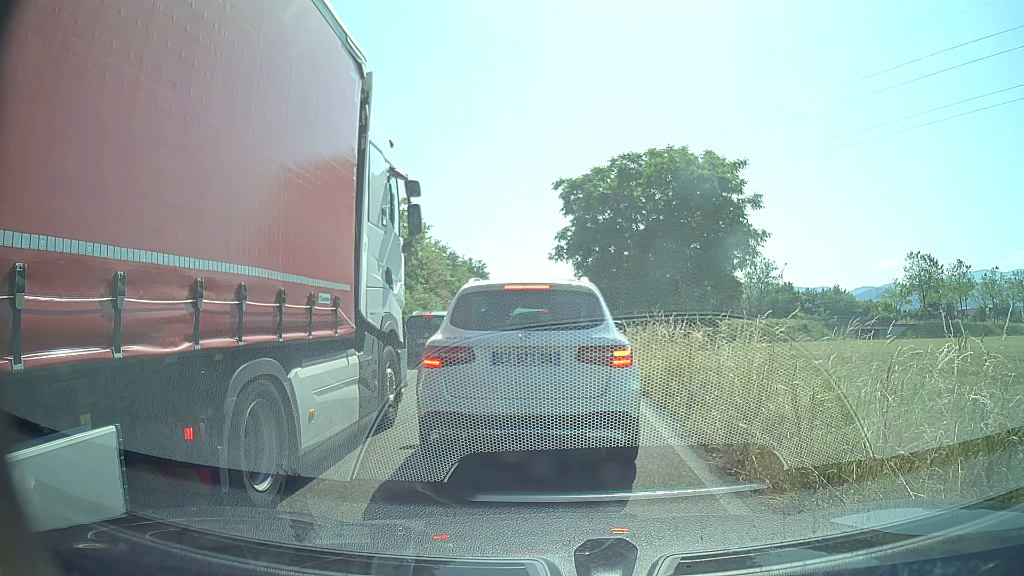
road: trunk_link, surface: asphalt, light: Day
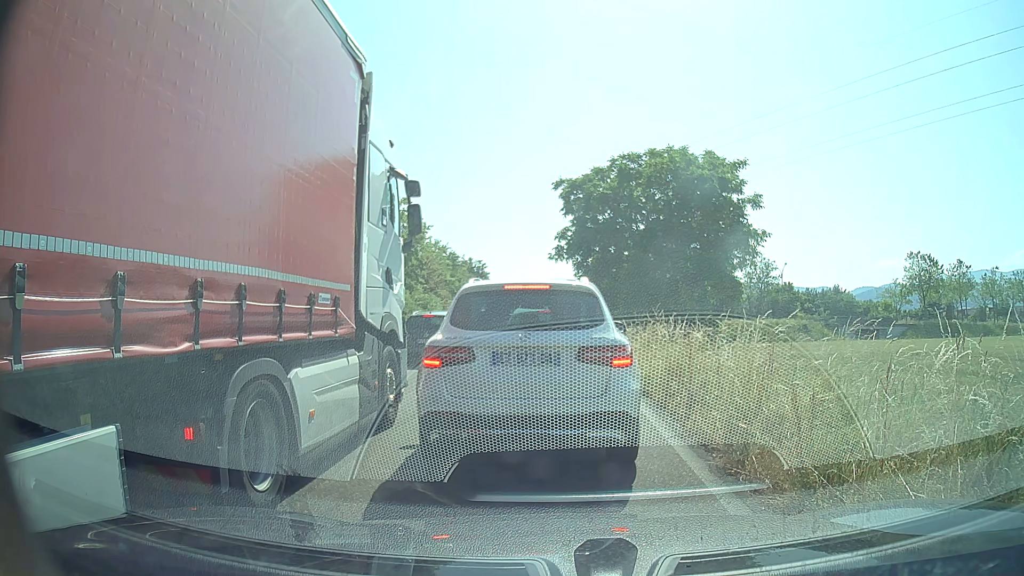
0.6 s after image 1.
(0.0, 0.0) m; 0°
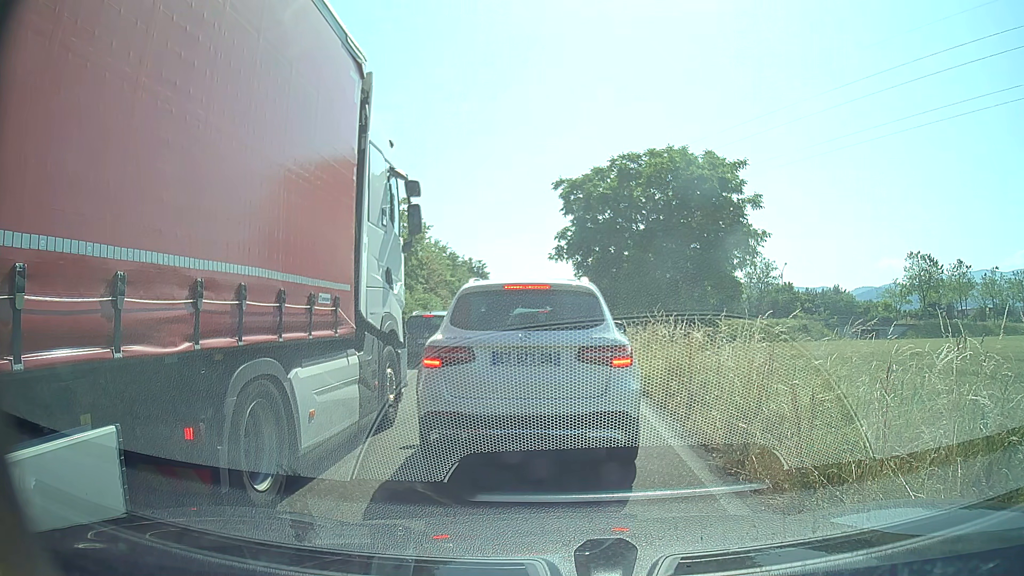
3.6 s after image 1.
(0.0, 0.0) m; 0°
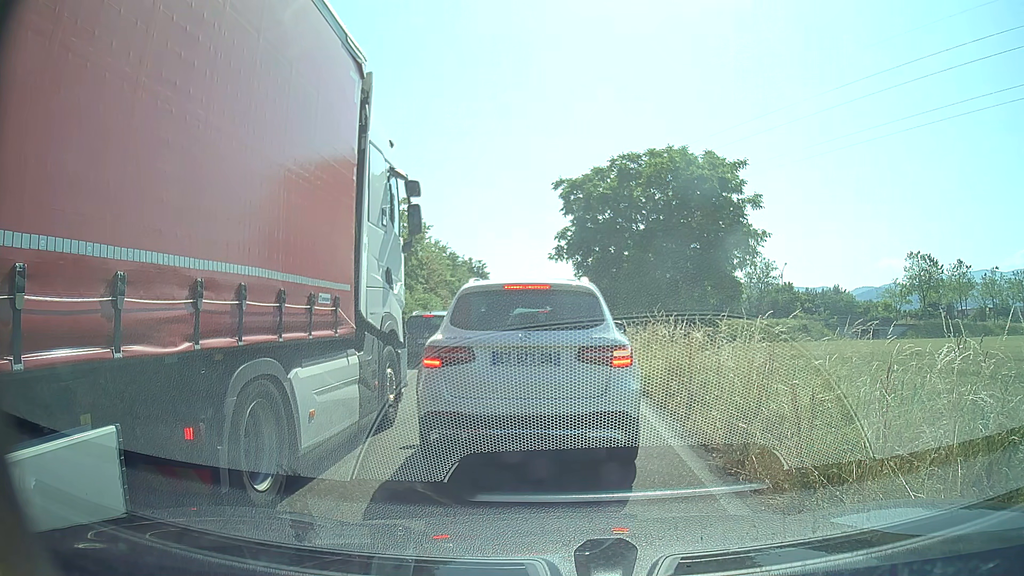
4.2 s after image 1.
(0.0, 0.0) m; 0°
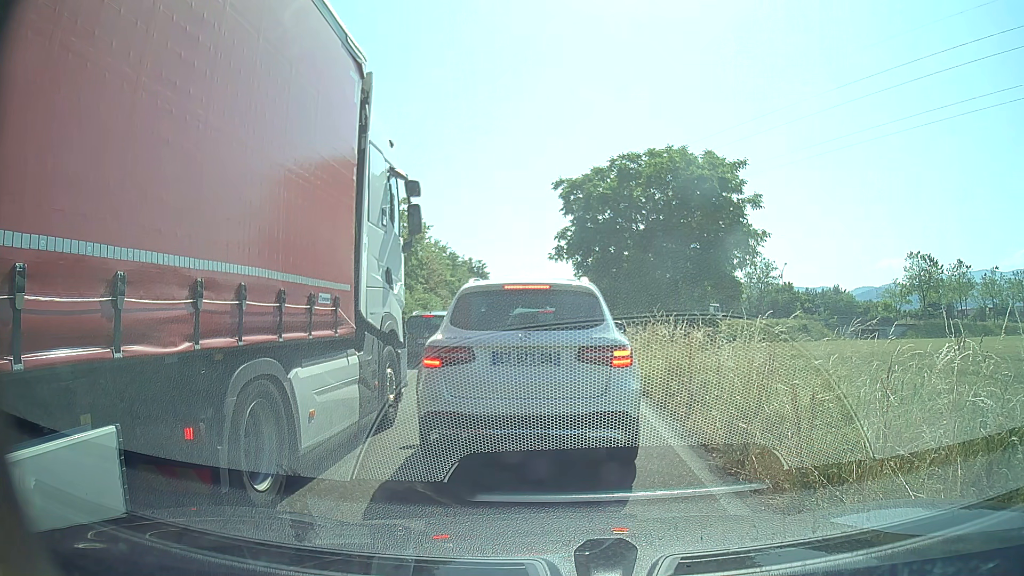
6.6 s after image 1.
(0.0, 0.0) m; 0°
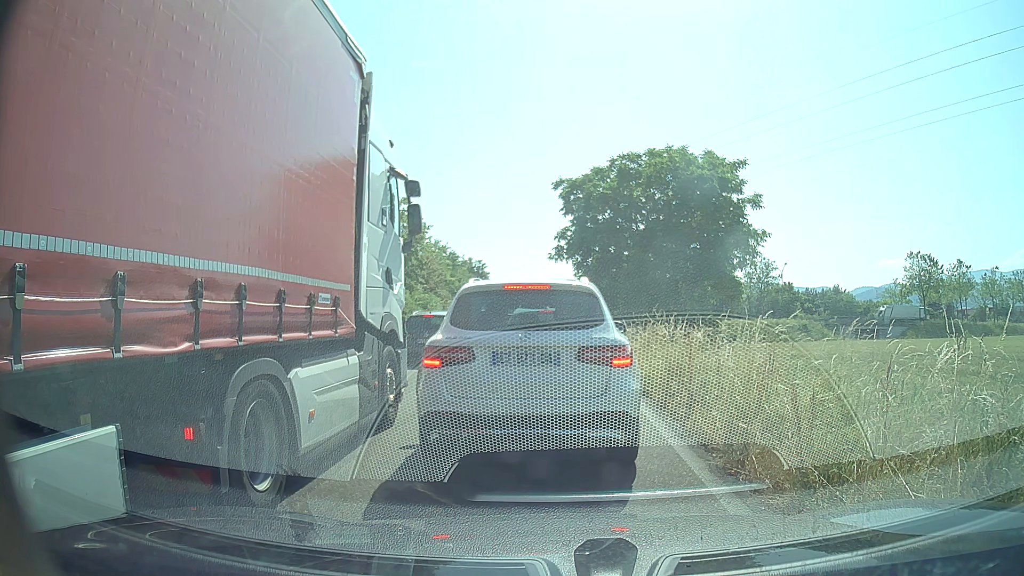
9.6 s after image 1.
(0.0, 0.0) m; 0°
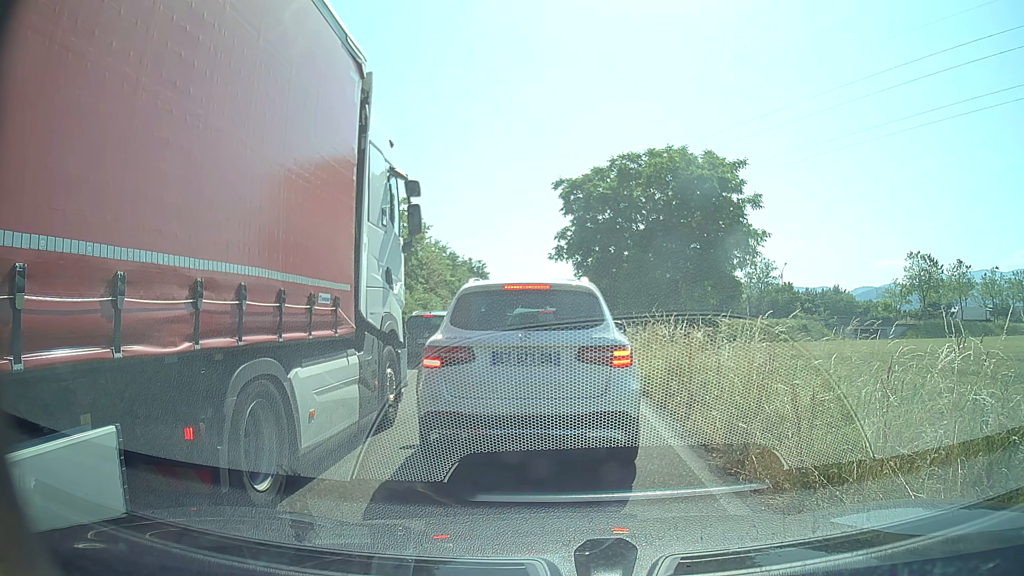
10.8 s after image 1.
(0.0, 0.0) m; 0°
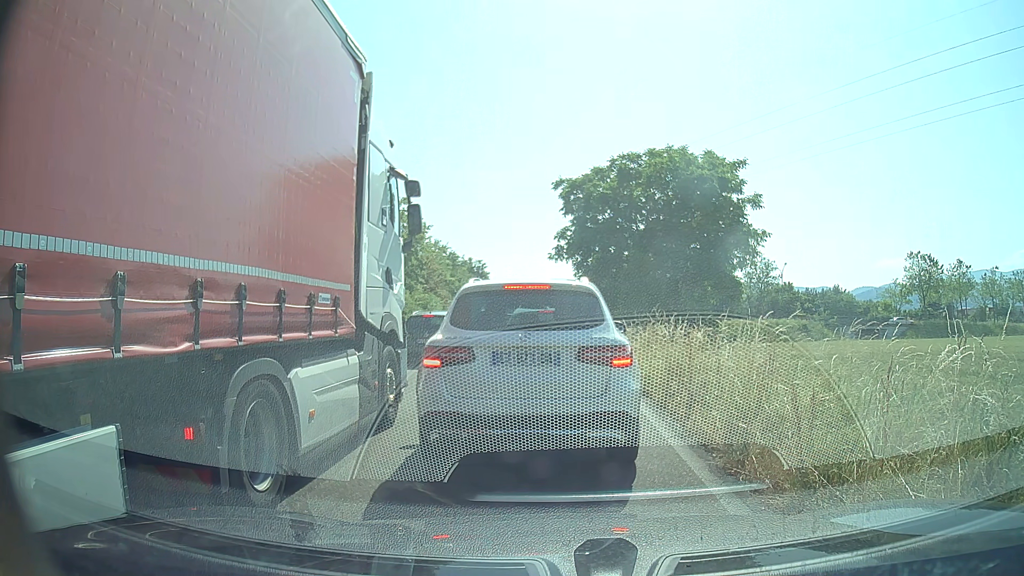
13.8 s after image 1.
(0.0, 0.0) m; 0°
